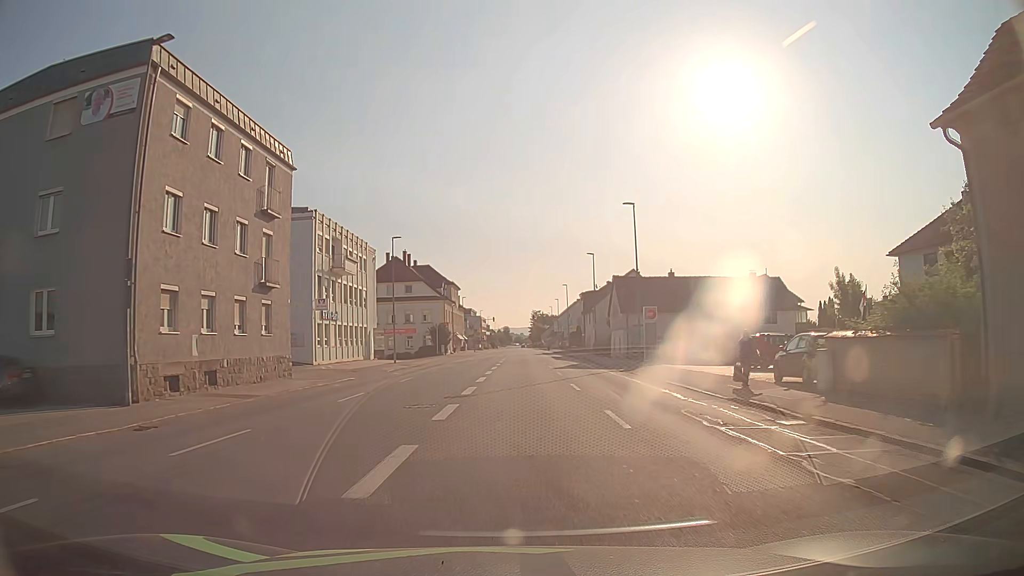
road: tertiary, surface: asphalt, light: Day
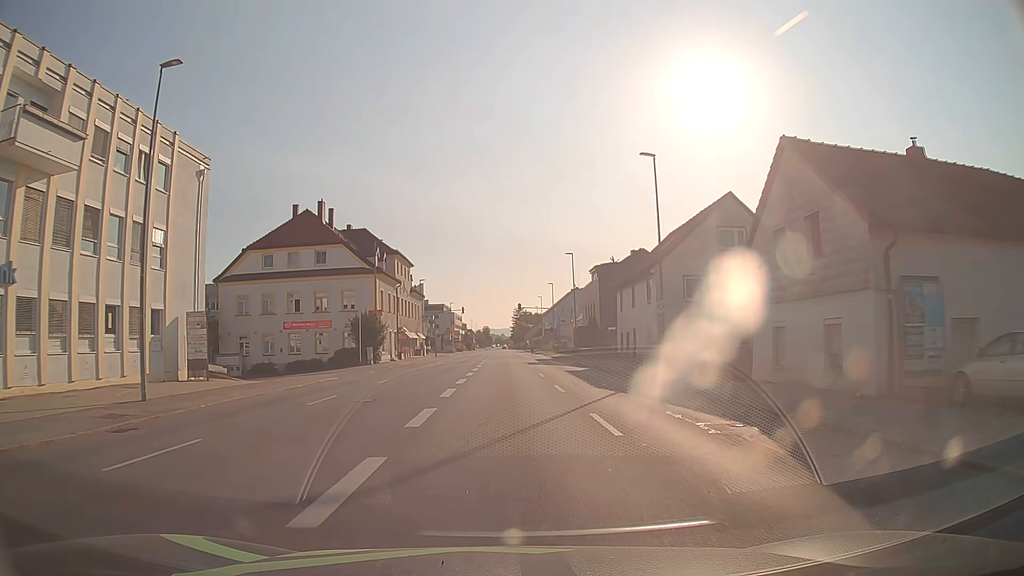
(+0.8, +37.3) m; +2°
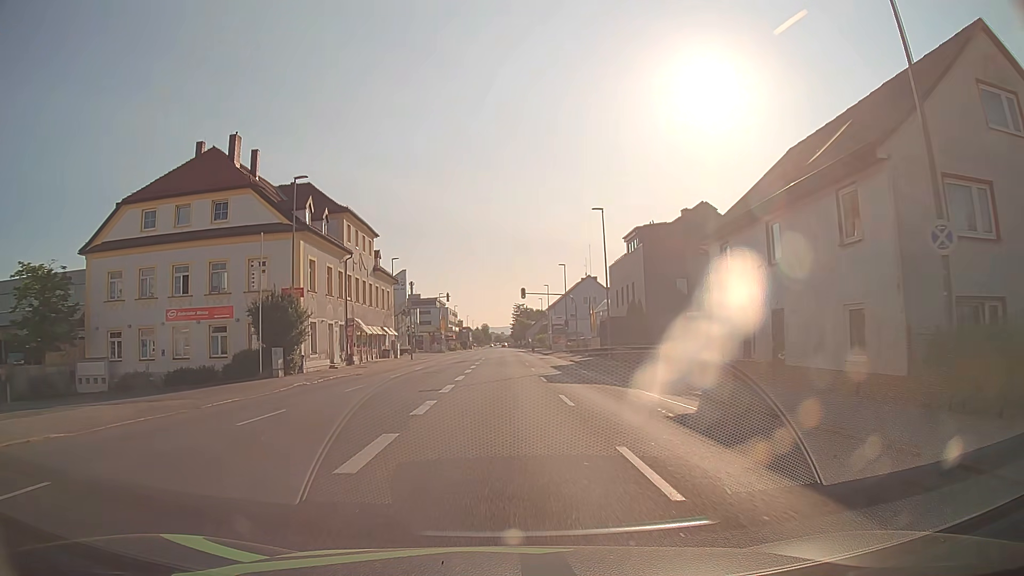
(0.0, +22.1) m; 0°
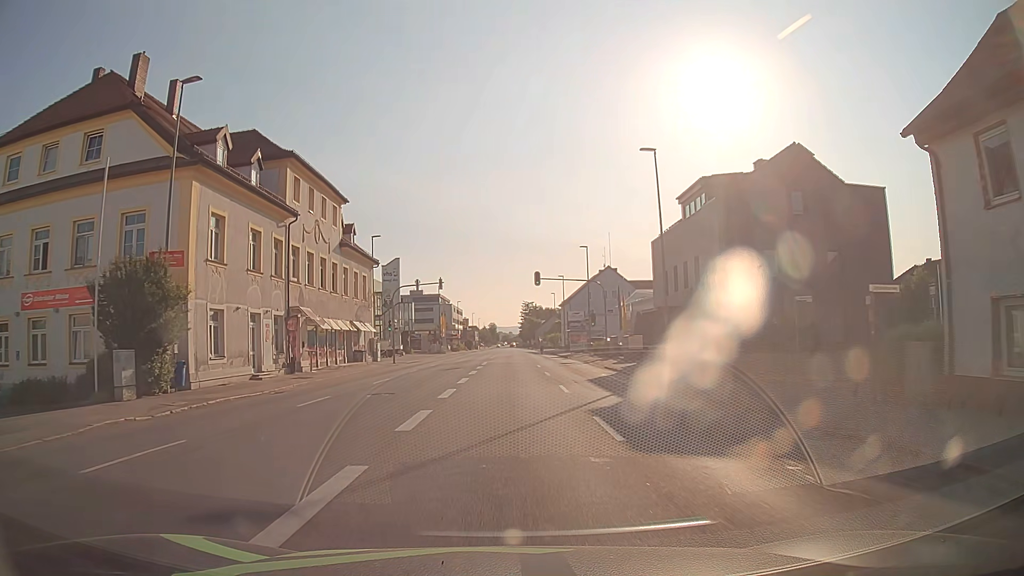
(-0.1, +14.6) m; -1°
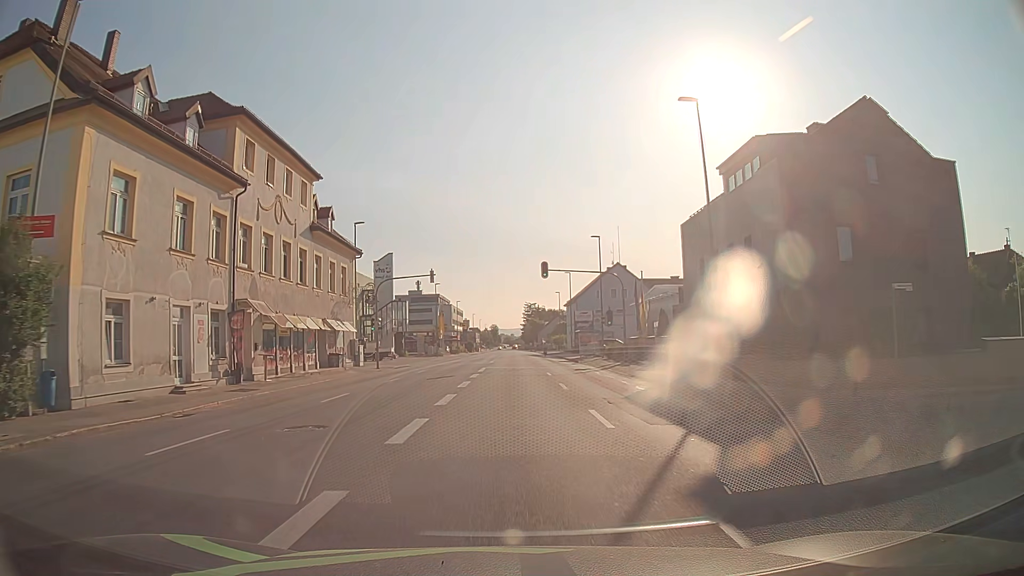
(0.0, +7.3) m; 0°
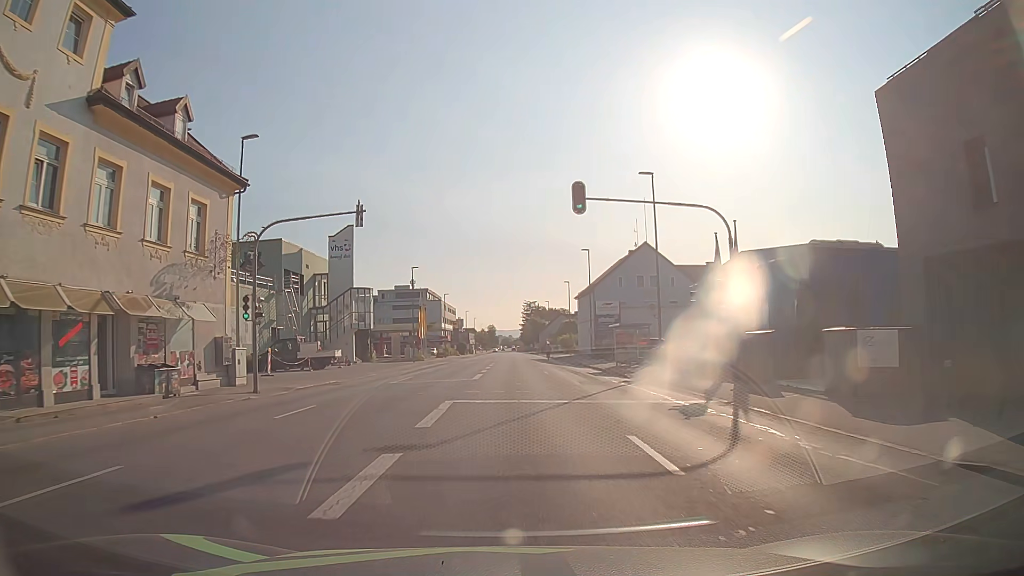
(+0.1, +21.9) m; +1°
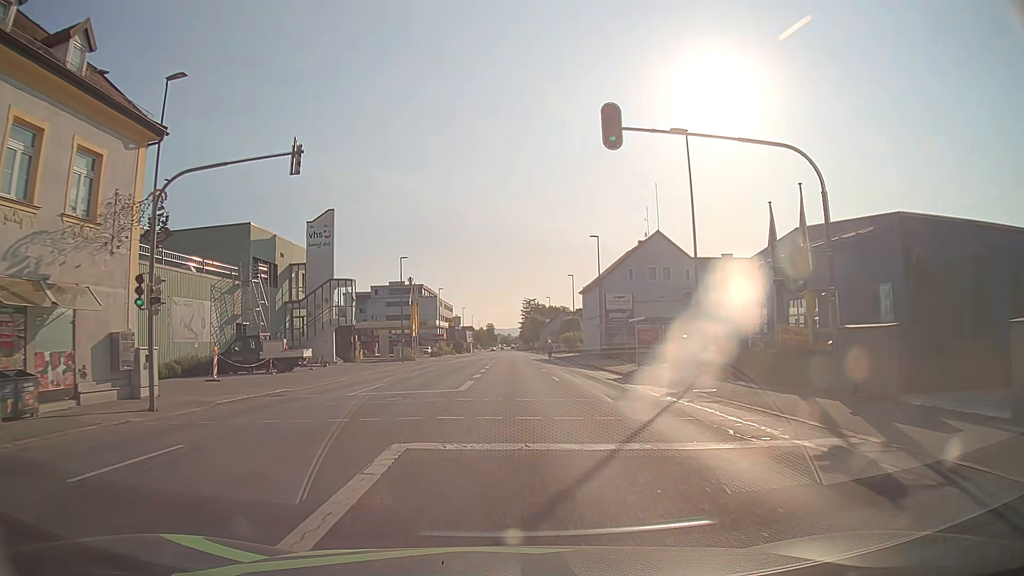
(0.0, +7.3) m; 0°
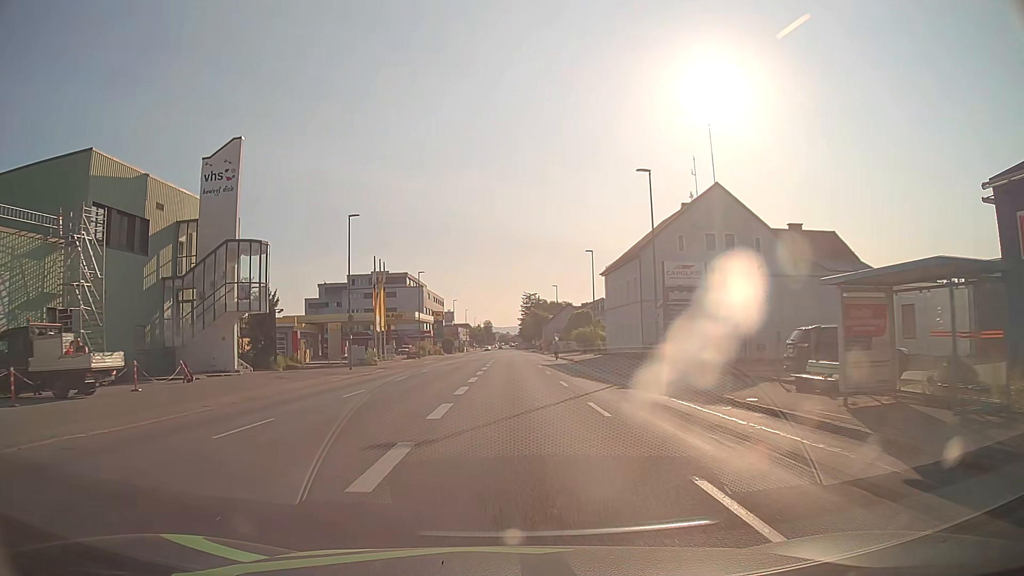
(+0.1, +21.8) m; 0°
(0, +10) (0, +20) (0, +30) (0, +40) (0, +50) (0, +60) (0, +70) (0, +80) (0, +90) (0, +100) m
